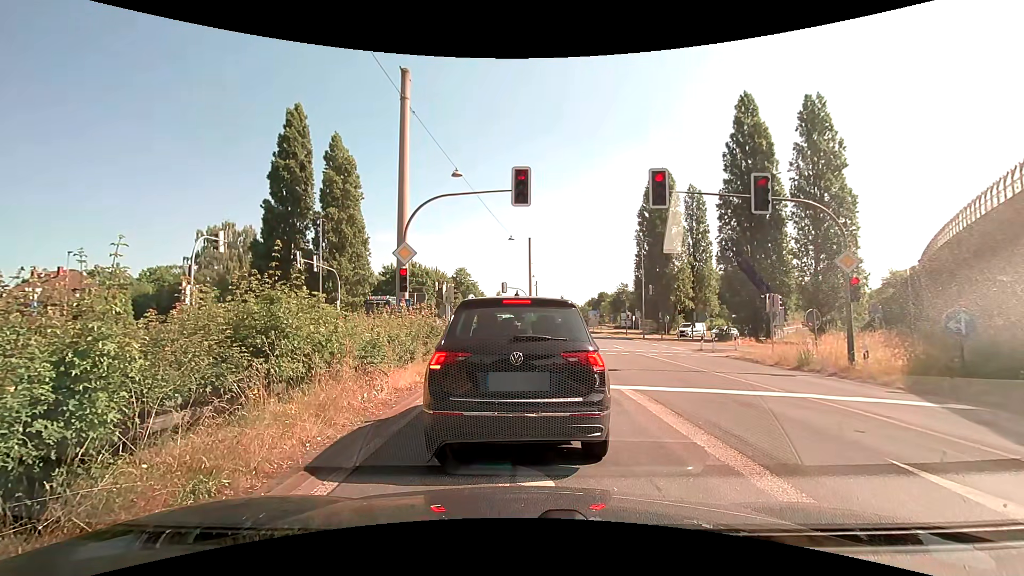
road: trunk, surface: asphalt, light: Day
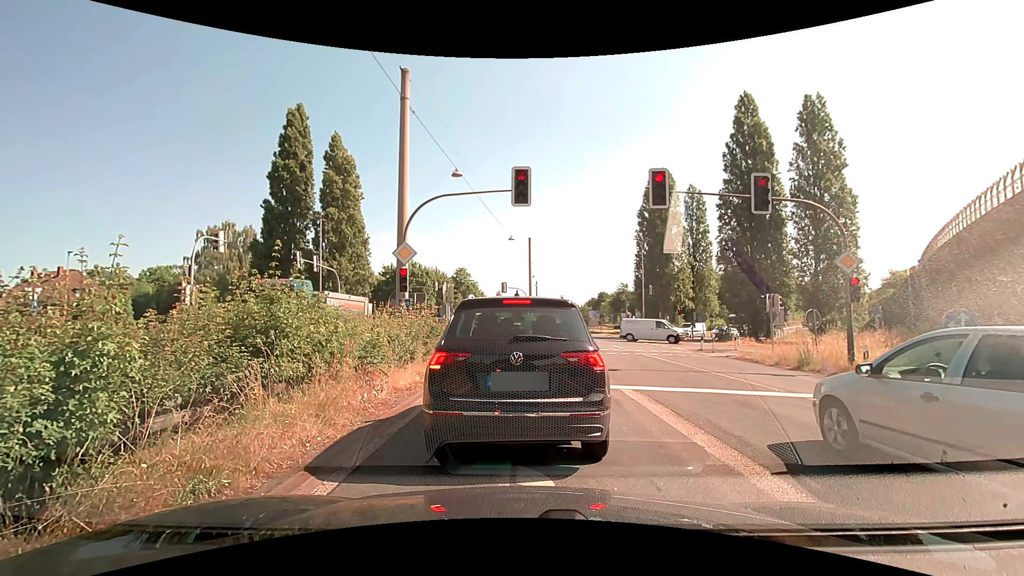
(0.0, +0.1) m; 0°
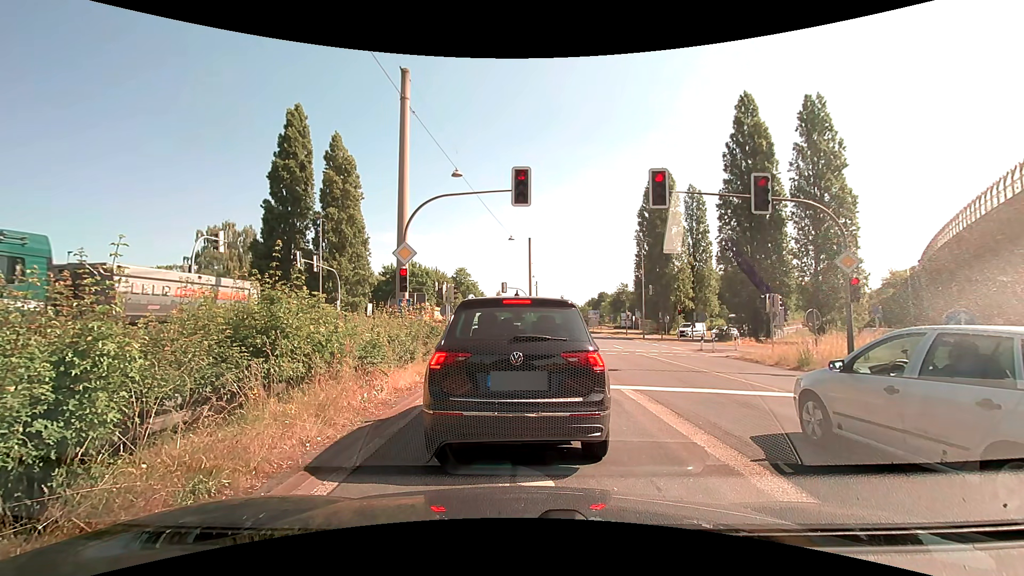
(0.0, 0.0) m; 0°
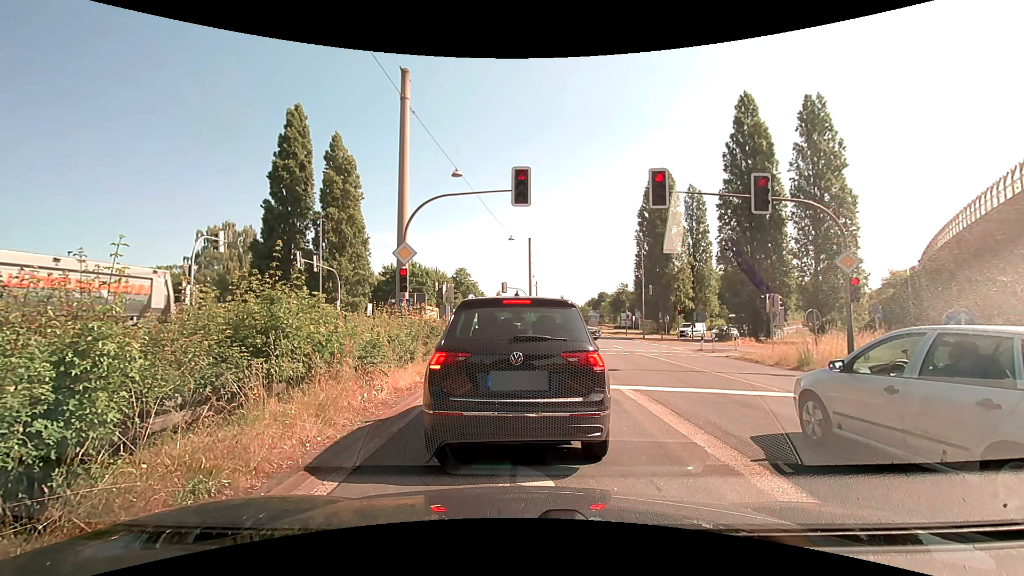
(0.0, 0.0) m; 0°
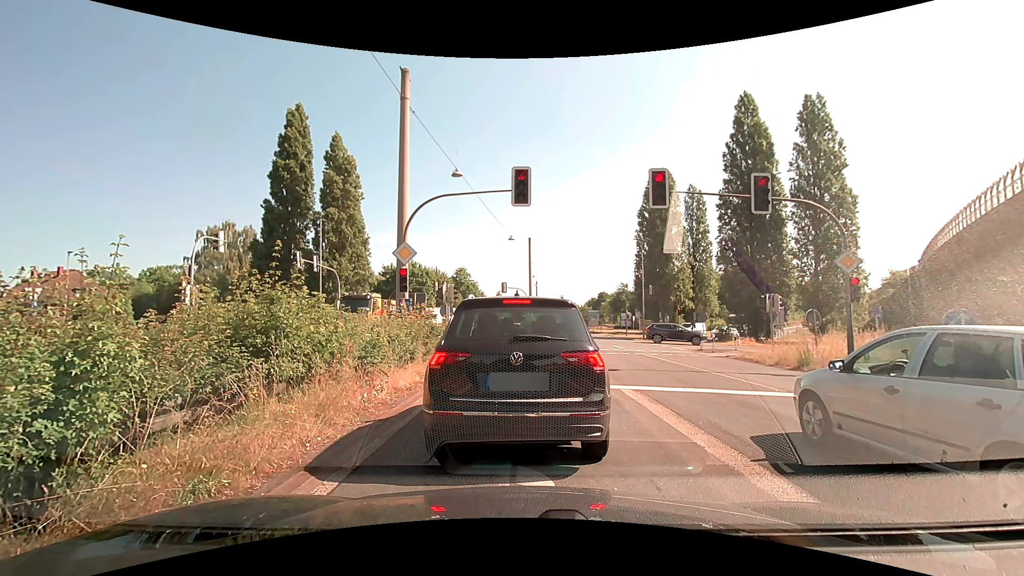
(0.0, 0.0) m; 0°
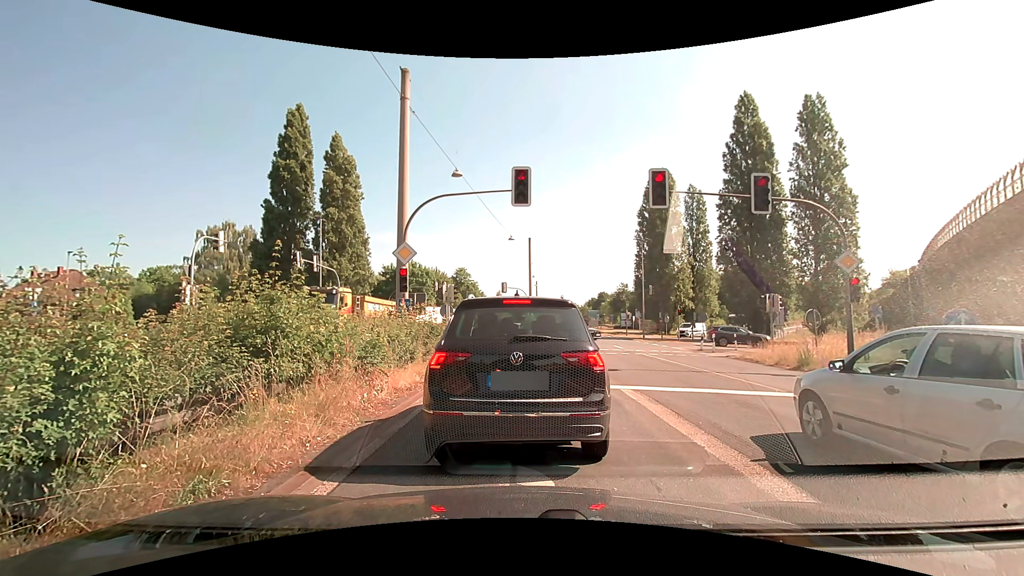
(0.0, 0.0) m; 0°
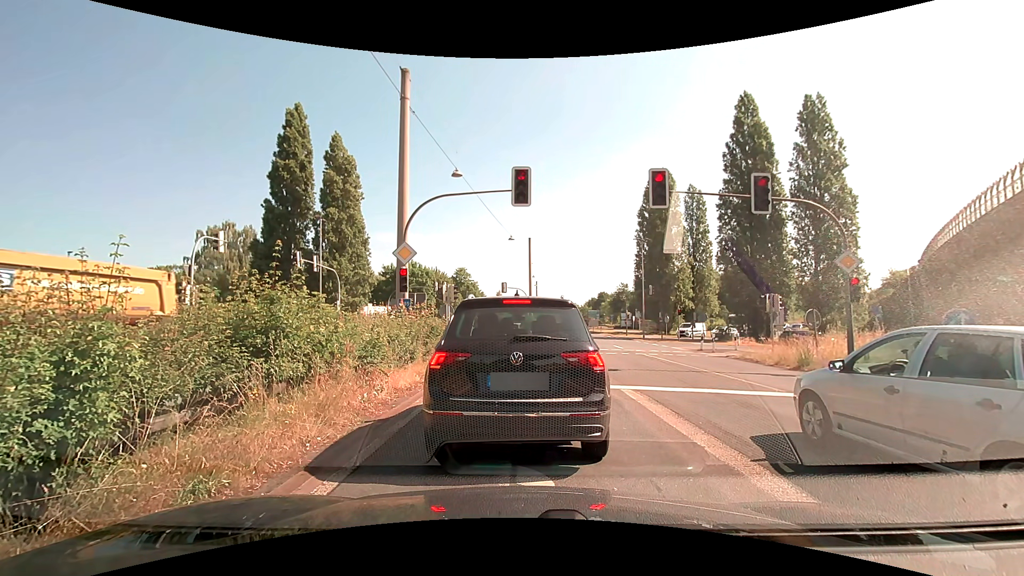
(0.0, 0.0) m; 0°
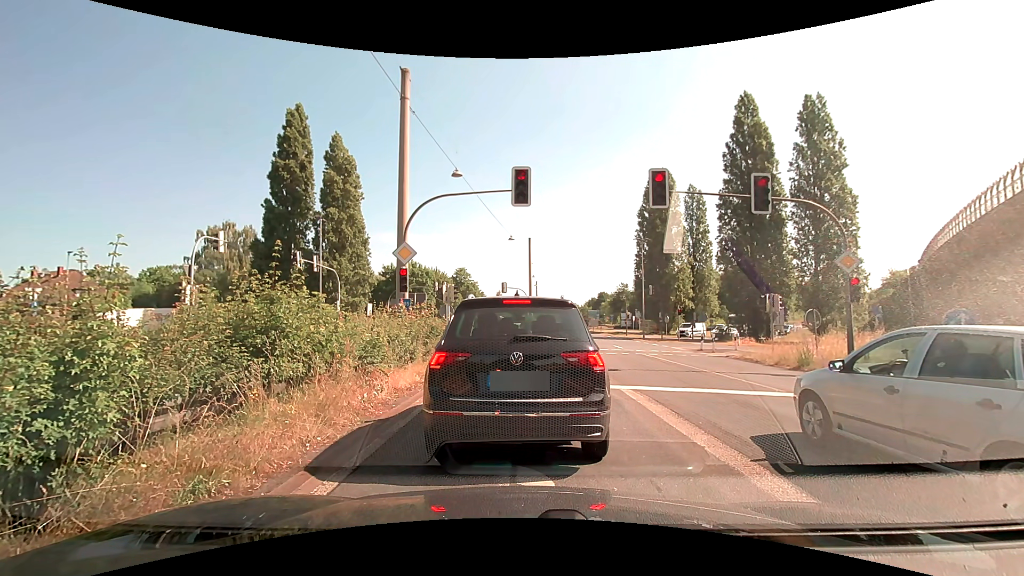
(0.0, 0.0) m; 0°
